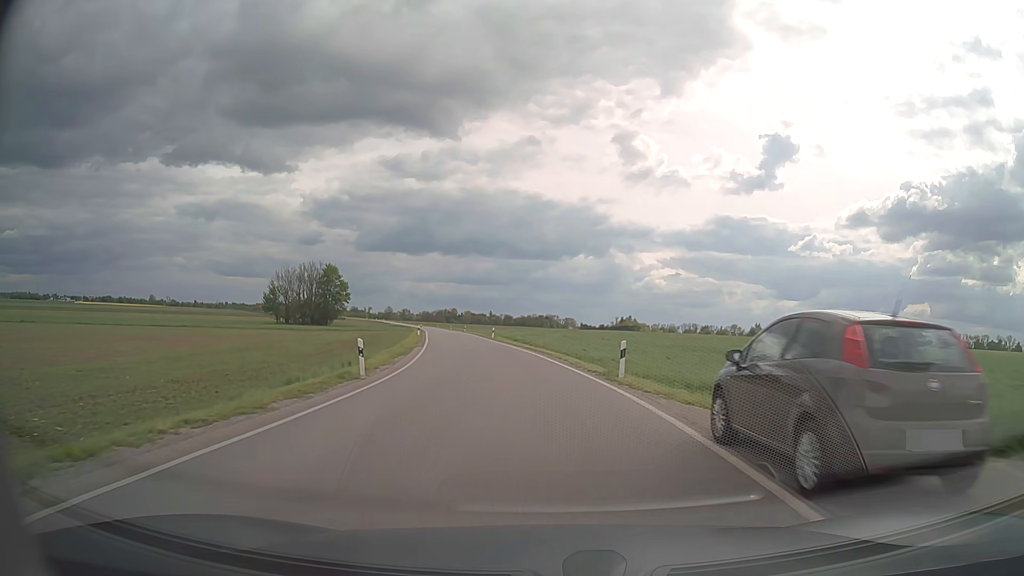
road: secondary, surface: asphalt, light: Day
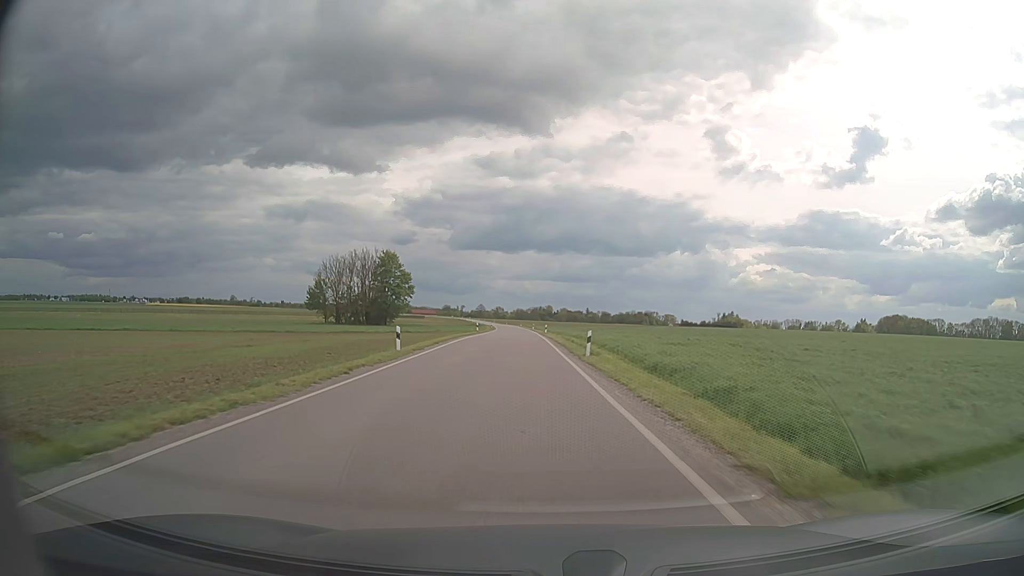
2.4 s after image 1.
(-2.6, +37.5) m; -8°
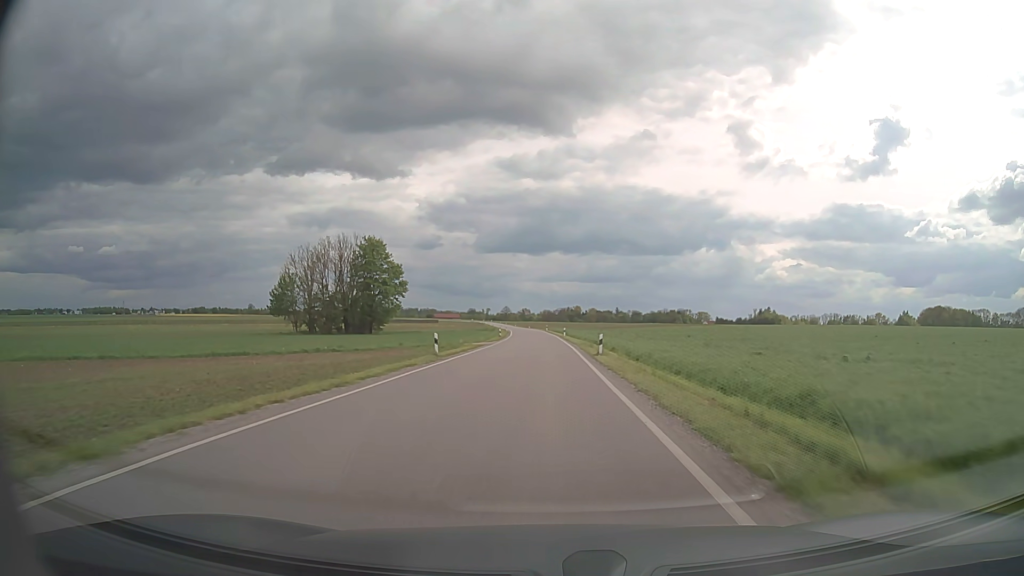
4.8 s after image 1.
(-1.2, +39.6) m; -2°
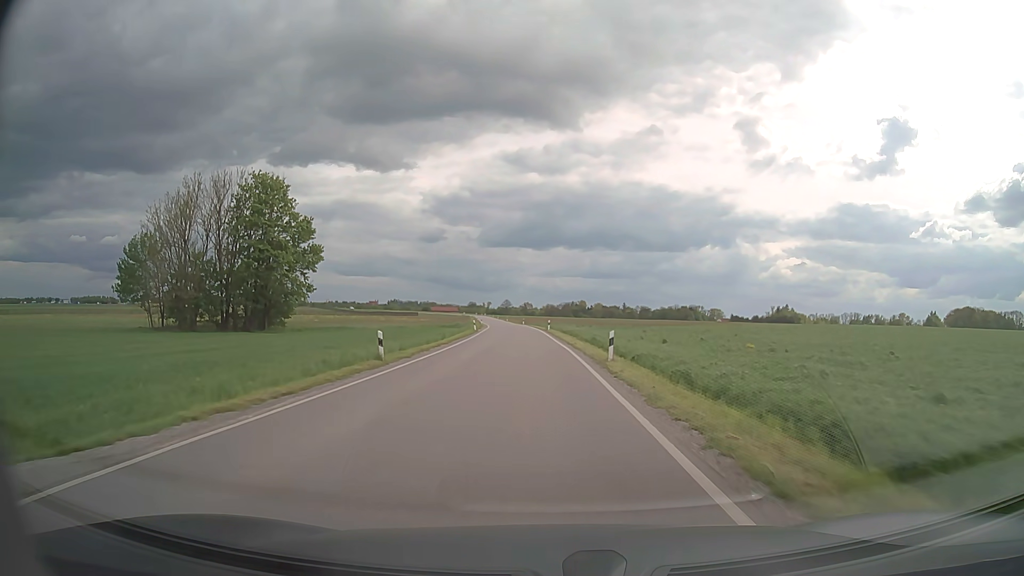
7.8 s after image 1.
(+0.1, +52.8) m; 0°
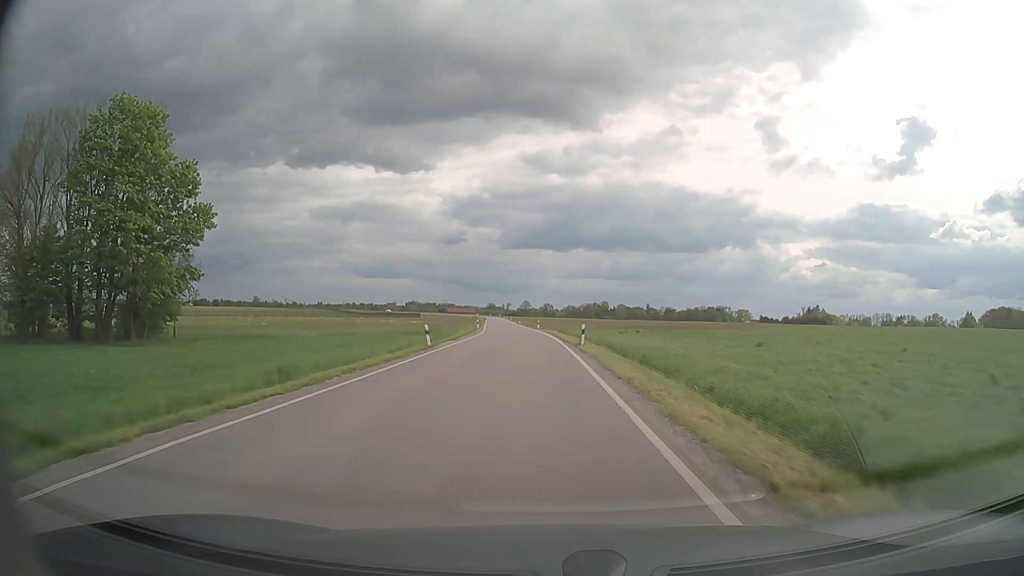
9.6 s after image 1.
(-0.4, +32.8) m; -2°
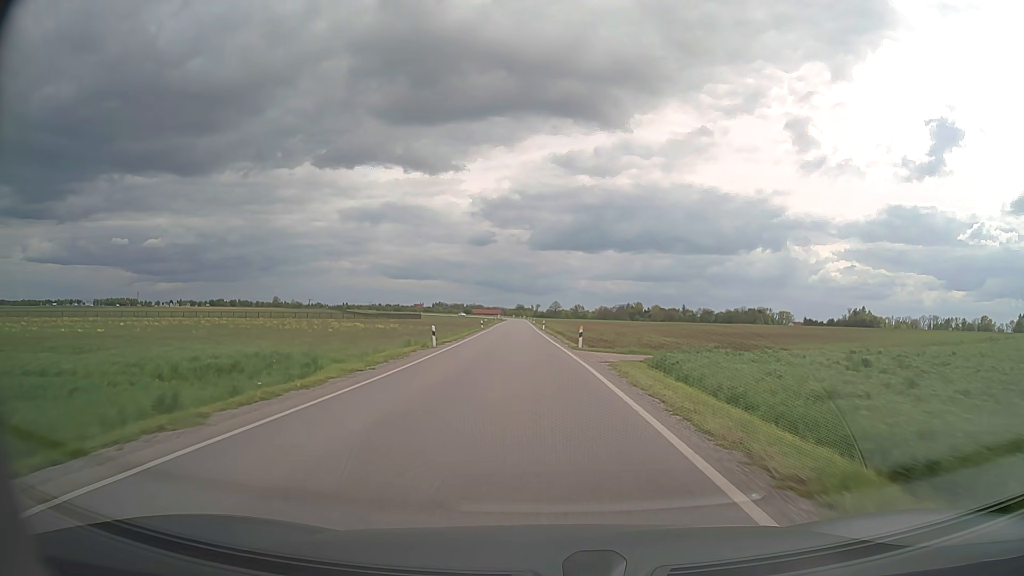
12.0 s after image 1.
(-1.2, +44.6) m; -3°
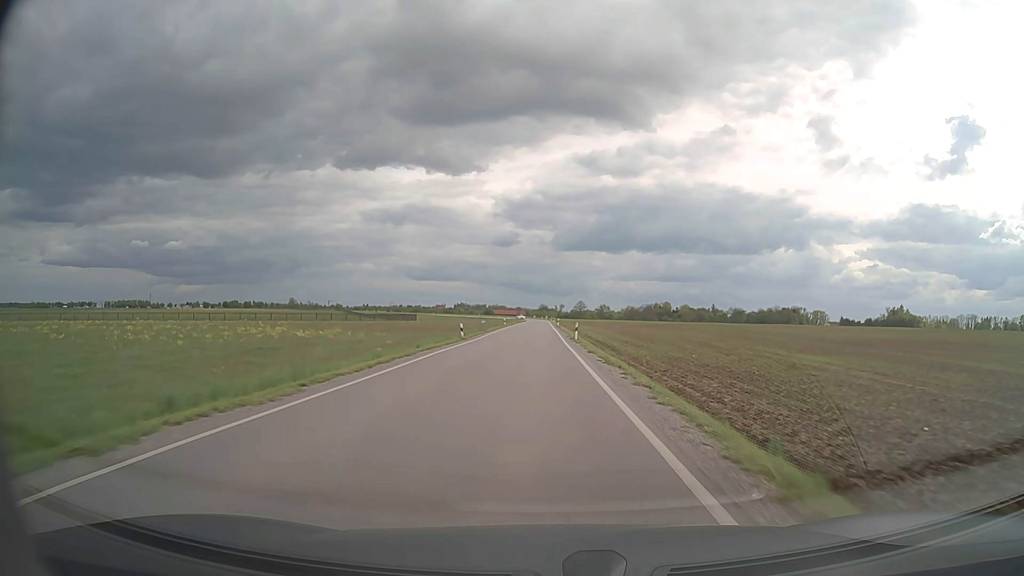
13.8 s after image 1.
(-0.7, +34.1) m; -2°
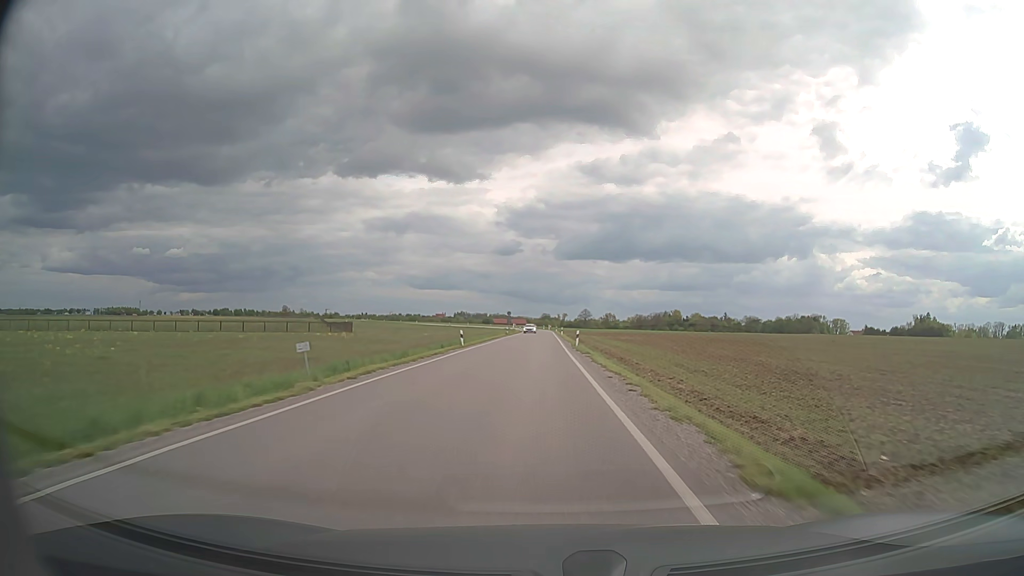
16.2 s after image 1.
(-0.3, +47.1) m; 0°
(0, +10) (0, +20) (0, +30) (0, +40) (0, +50) (0, +60) (0, +70) (0, +80) (0, +90) (0, +100) m
